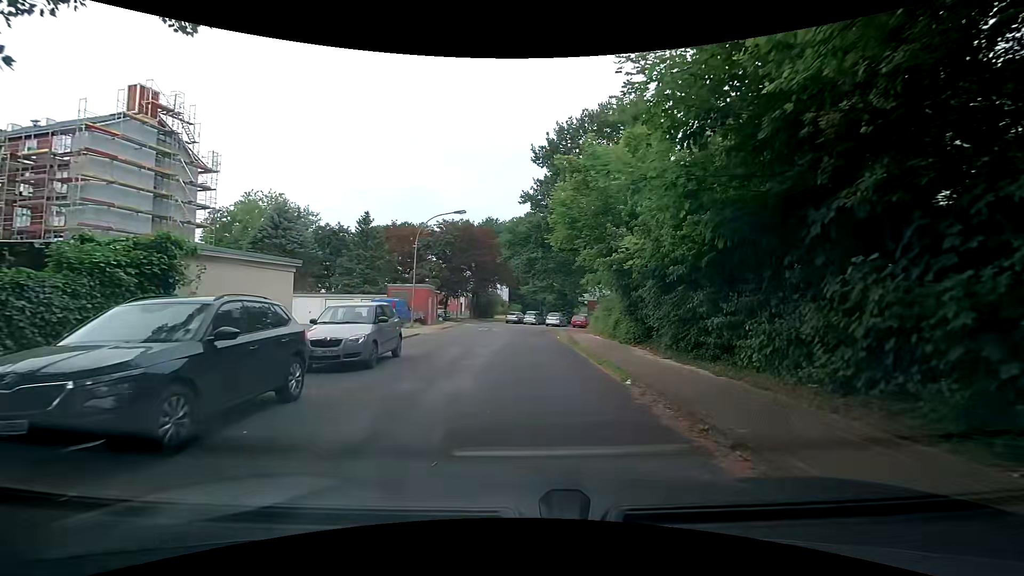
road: residential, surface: asphalt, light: Day
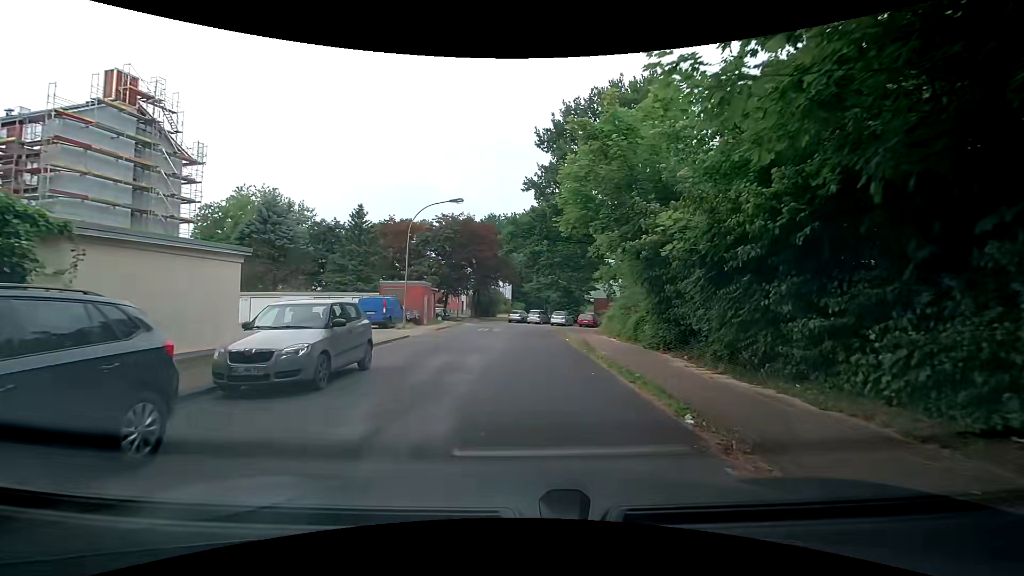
(0.0, +3.1) m; -2°
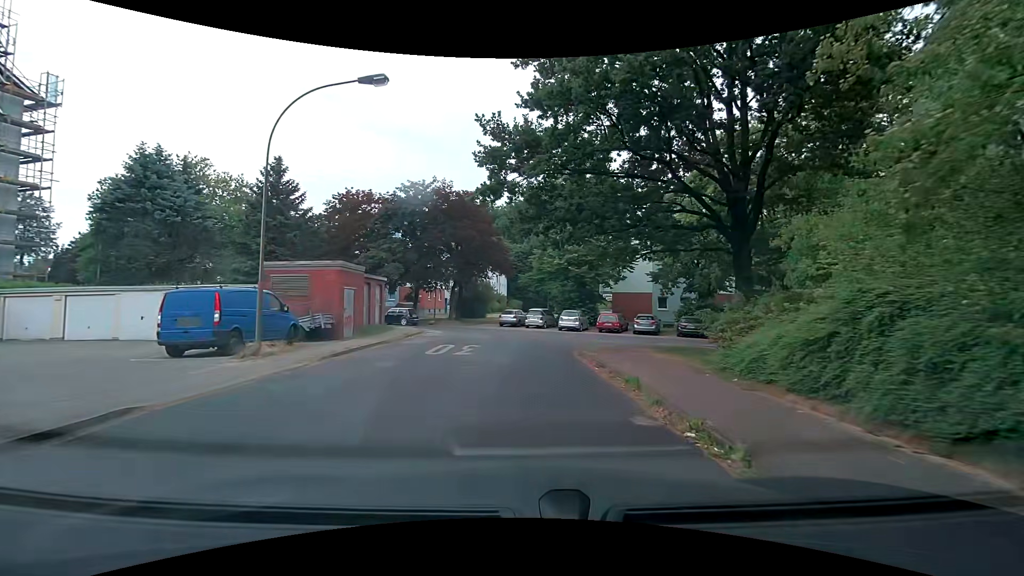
(+0.4, +15.7) m; +2°
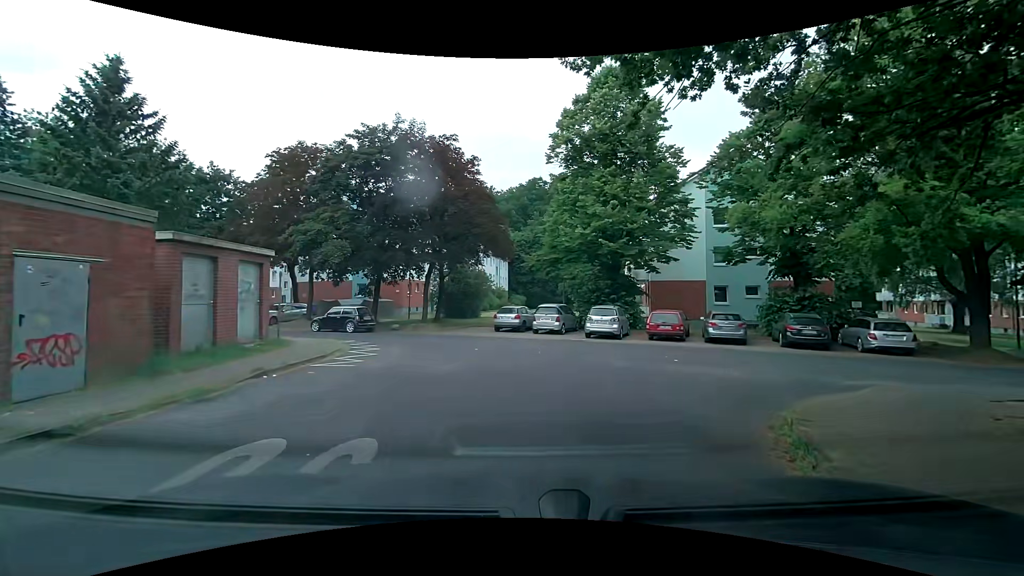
(0.0, +13.5) m; 0°
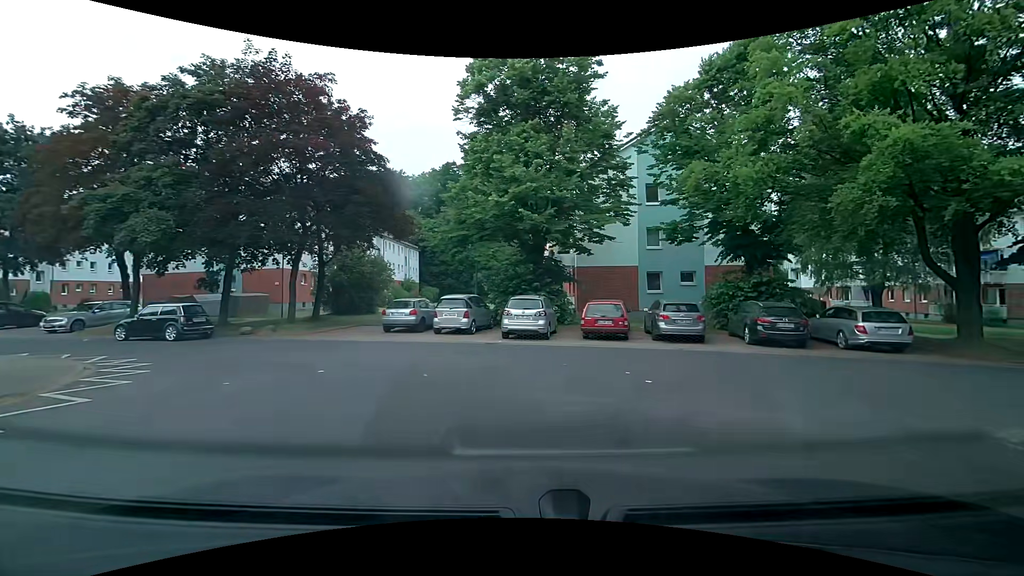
(+0.5, +6.2) m; +8°
